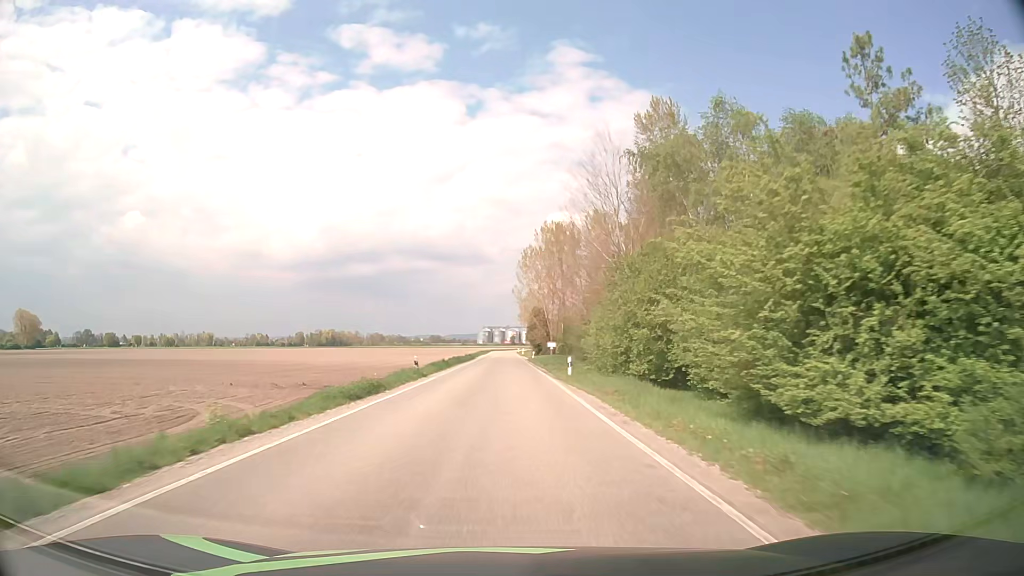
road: secondary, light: Day
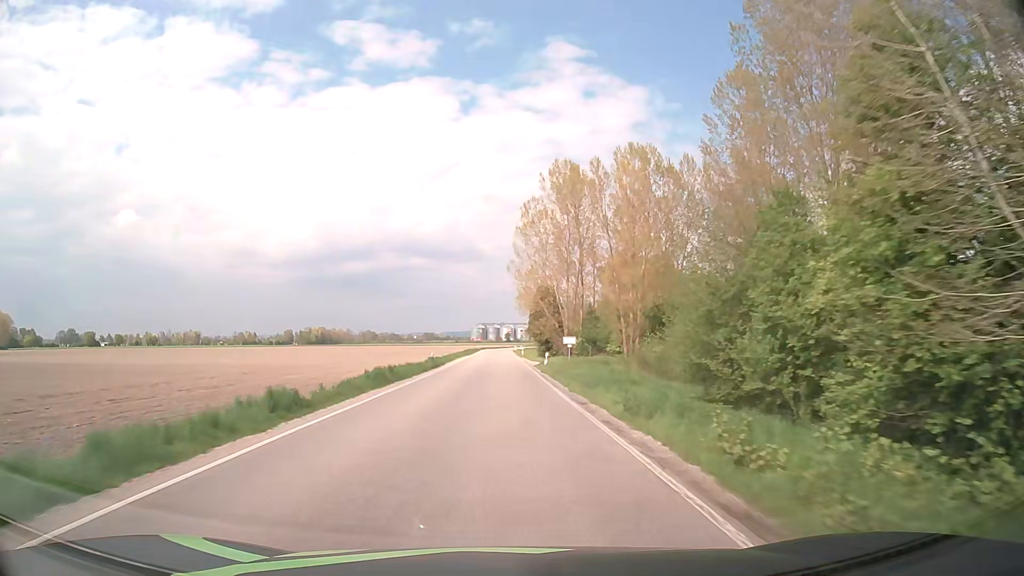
(+0.2, +32.2) m; 0°
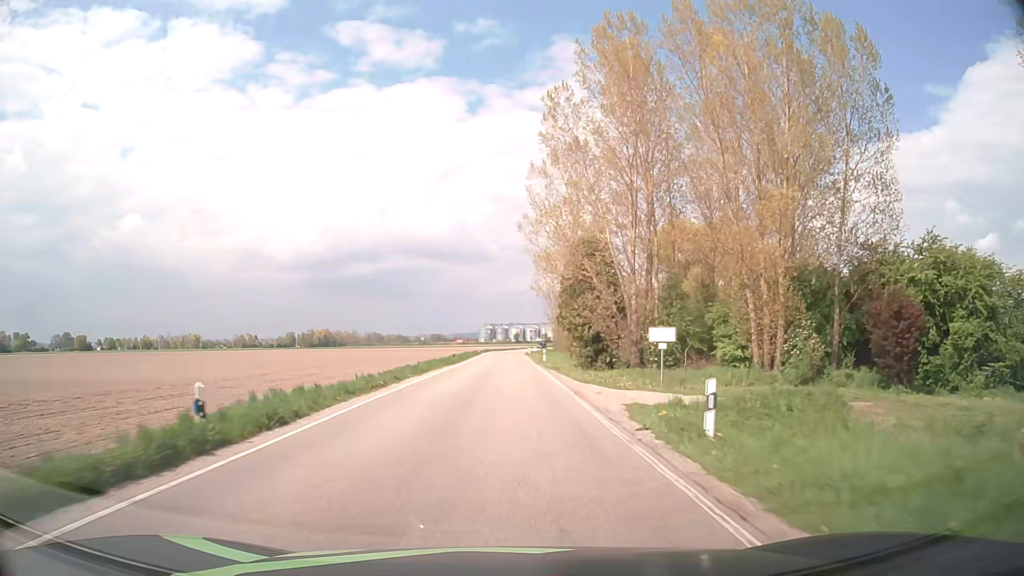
(-0.2, +32.4) m; -1°
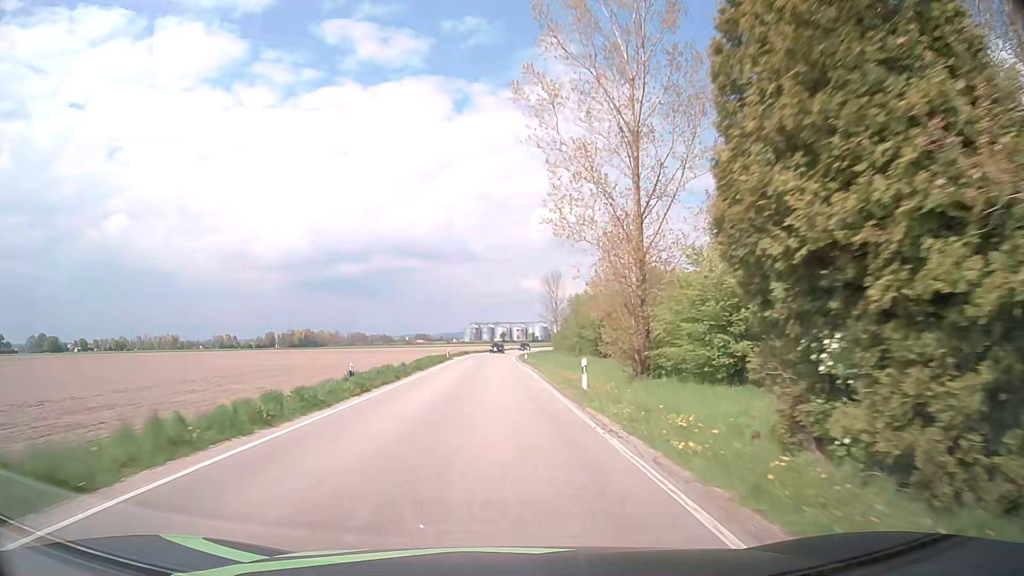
(+0.3, +32.3) m; +1°
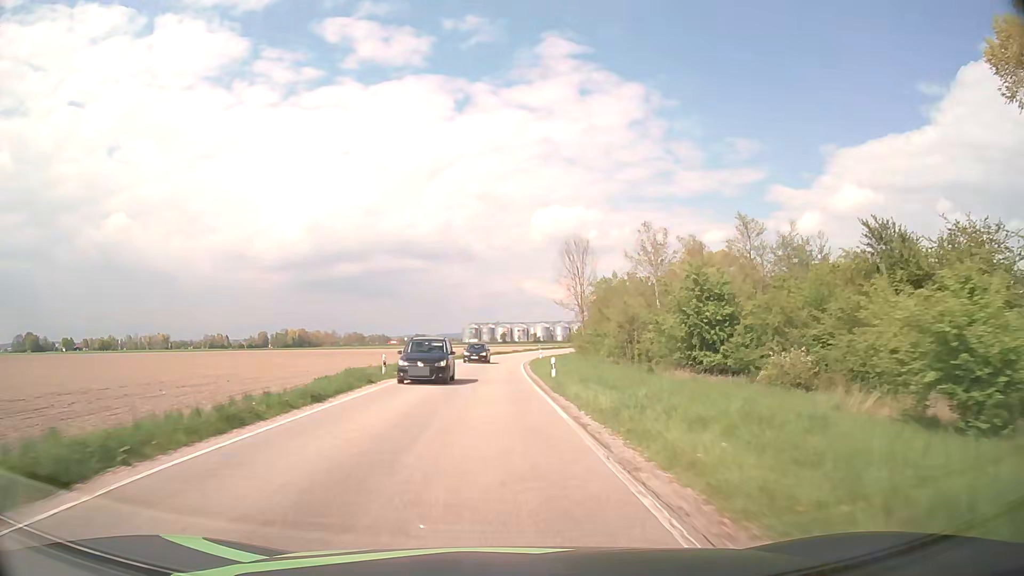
(0.0, +32.3) m; 0°
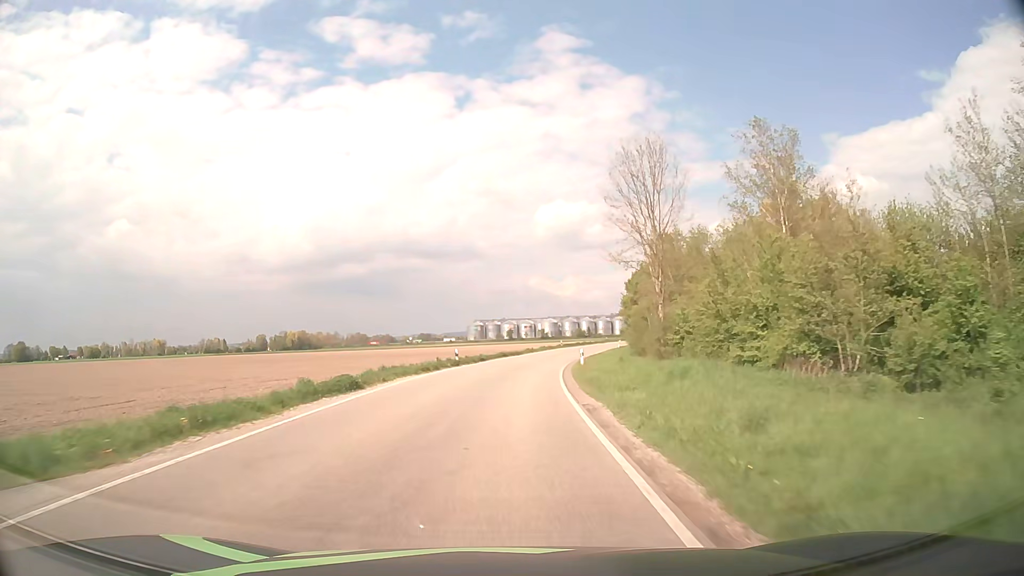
(-0.3, +32.3) m; -1°
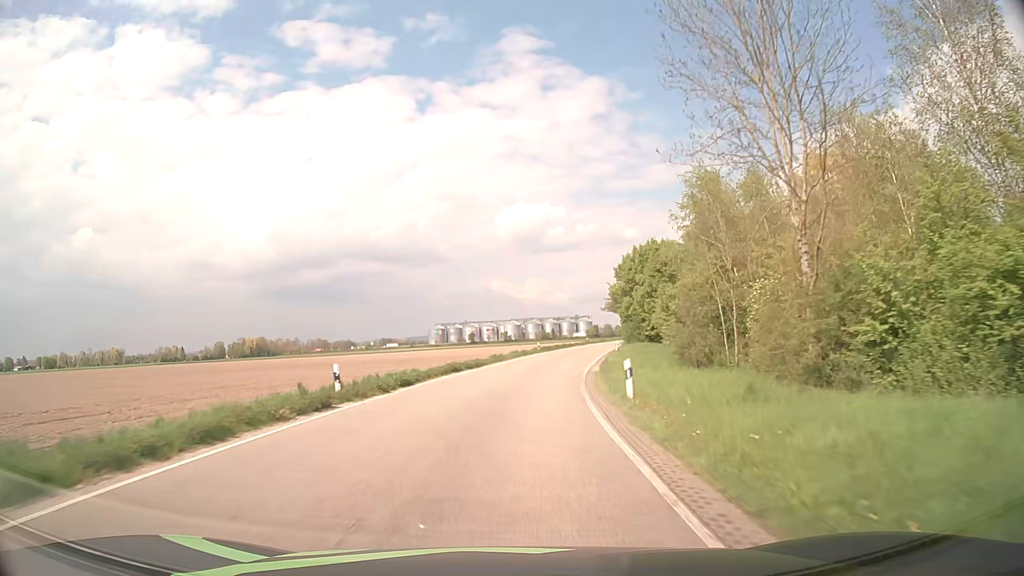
(+0.3, +21.6) m; +3°
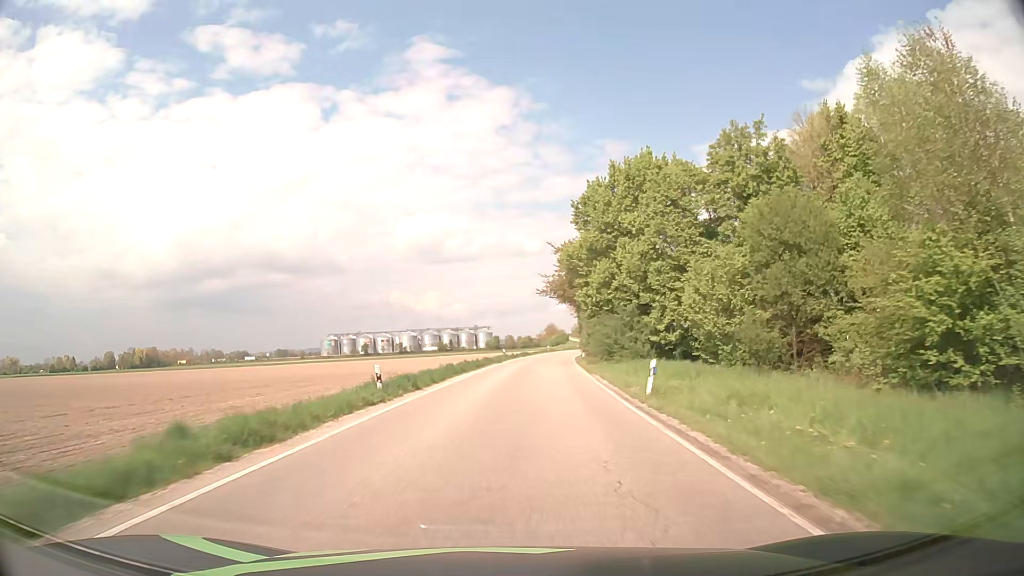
(+3.4, +42.8) m; +9°
(0, +10) (0, +20) (+1, +30) (+2, +40) (+3, +50) (+4, +60) (+5, +70) (+6, +80) (+8, +90) (+9, +99) m
